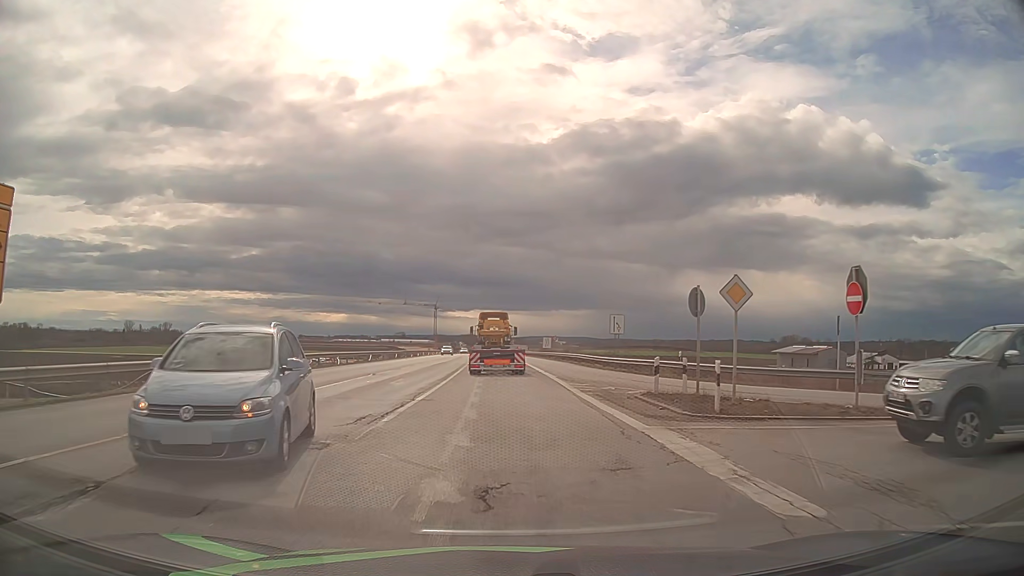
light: Day
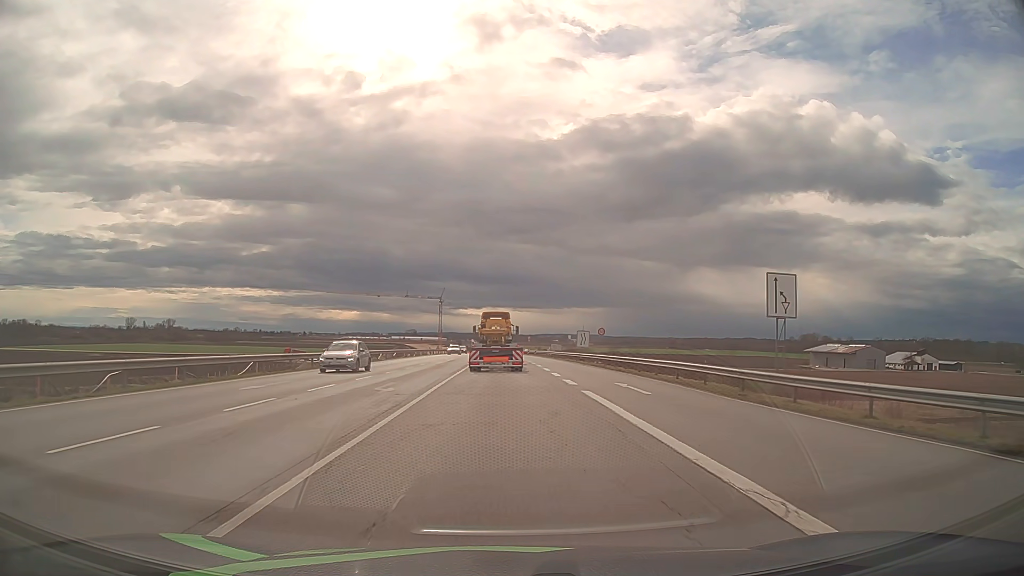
(-0.2, +32.4) m; -1°
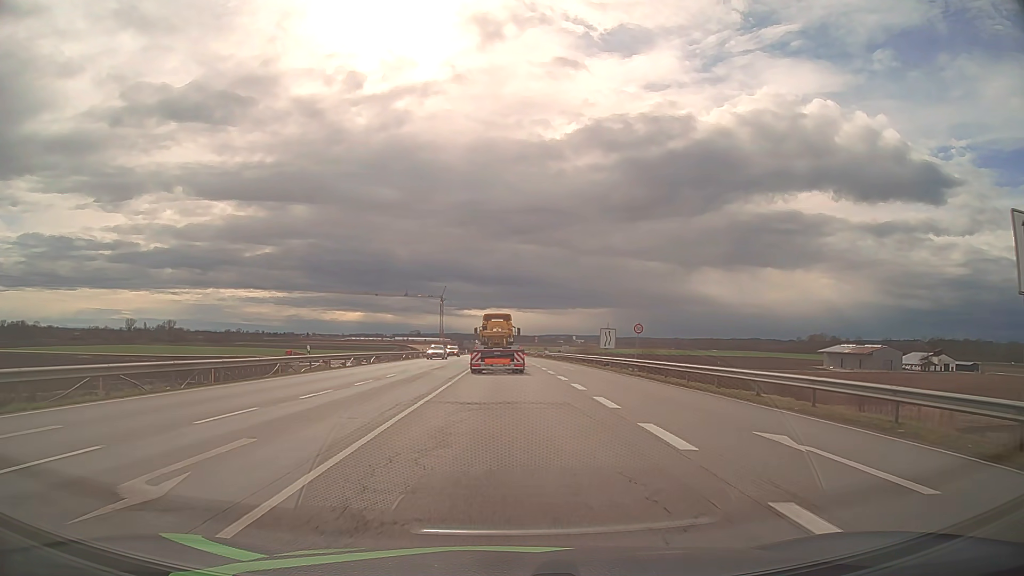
(0.0, +13.5) m; 0°
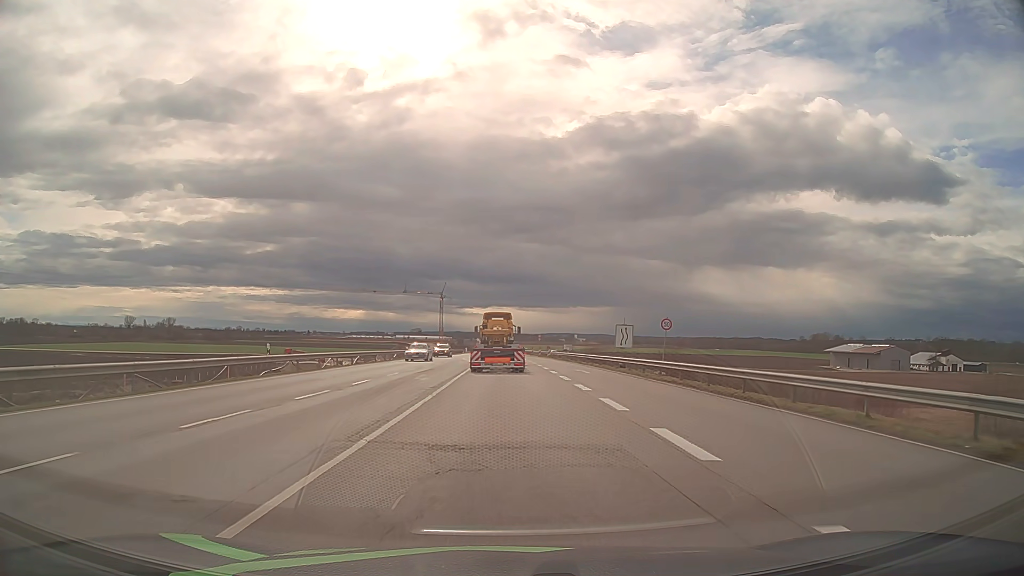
(0.0, +6.8) m; 0°
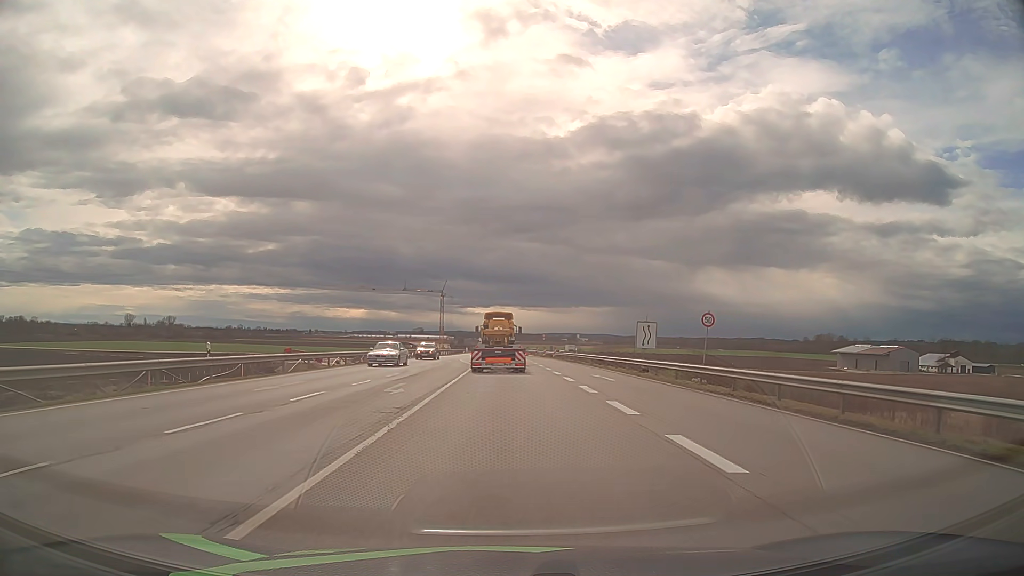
(0.0, +6.8) m; 0°
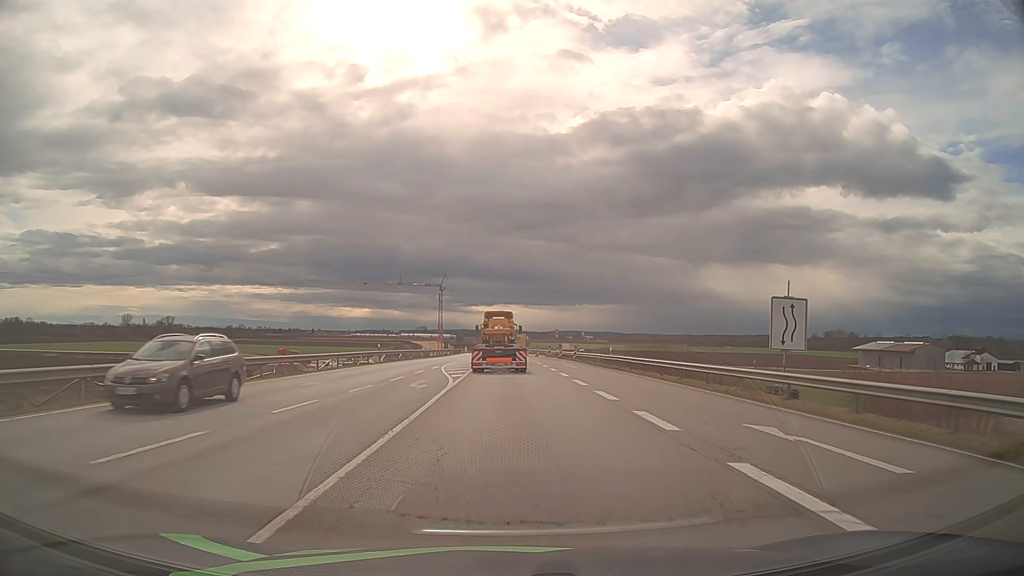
(-0.1, +20.5) m; -1°
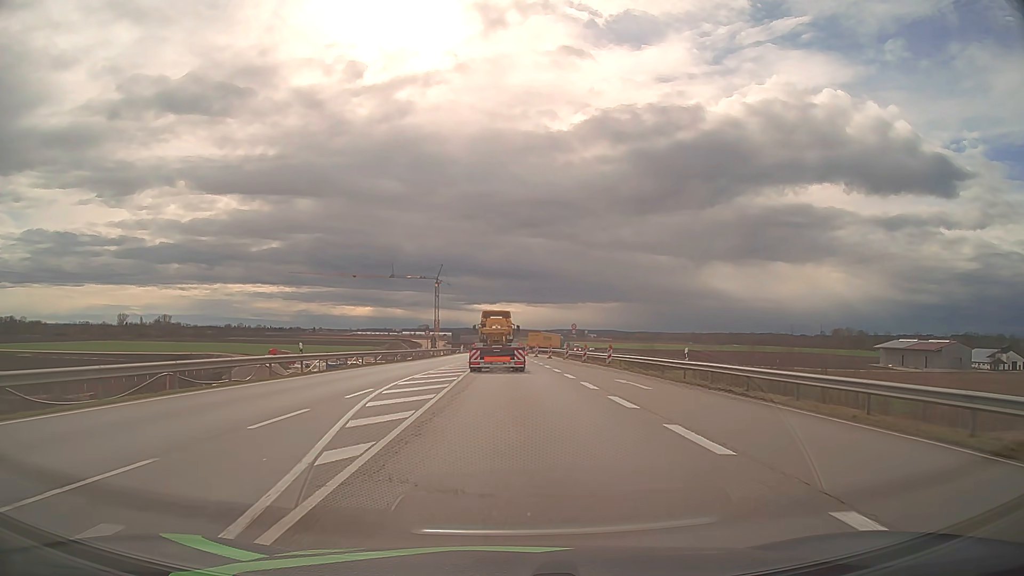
(0.0, +20.6) m; 0°
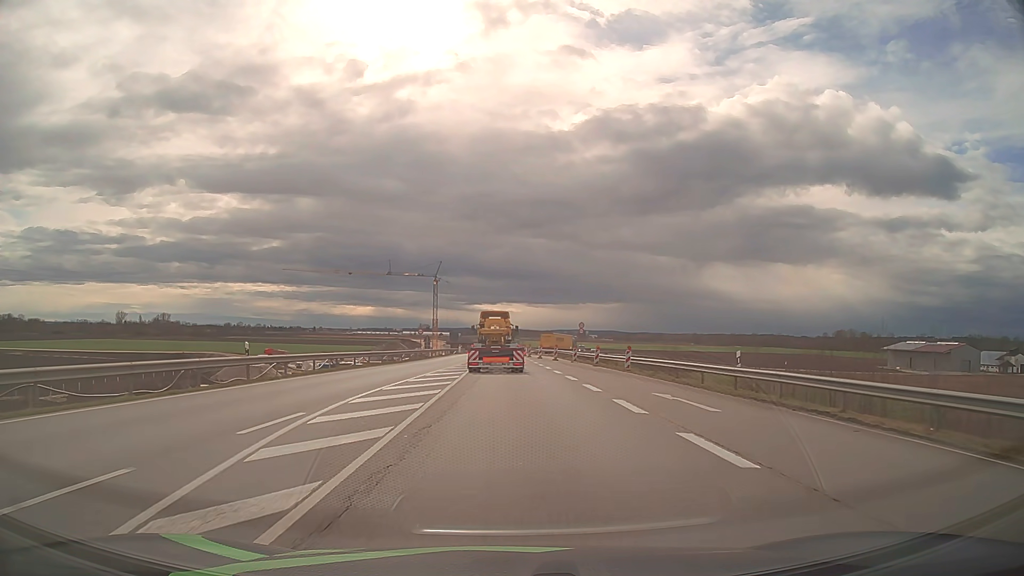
(0.0, +6.9) m; 0°
(0, +10) (0, +20) (0, +30) (0, +40) (0, +50) (0, +60) (0, +70) (-1, +80) (-1, +90) (0, +100) m
